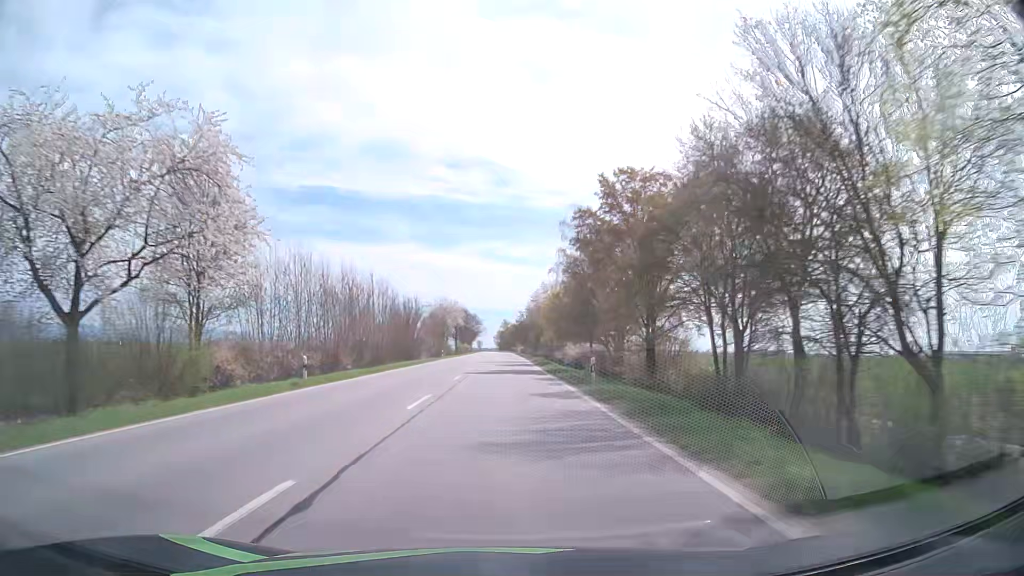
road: primary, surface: asphalt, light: Day
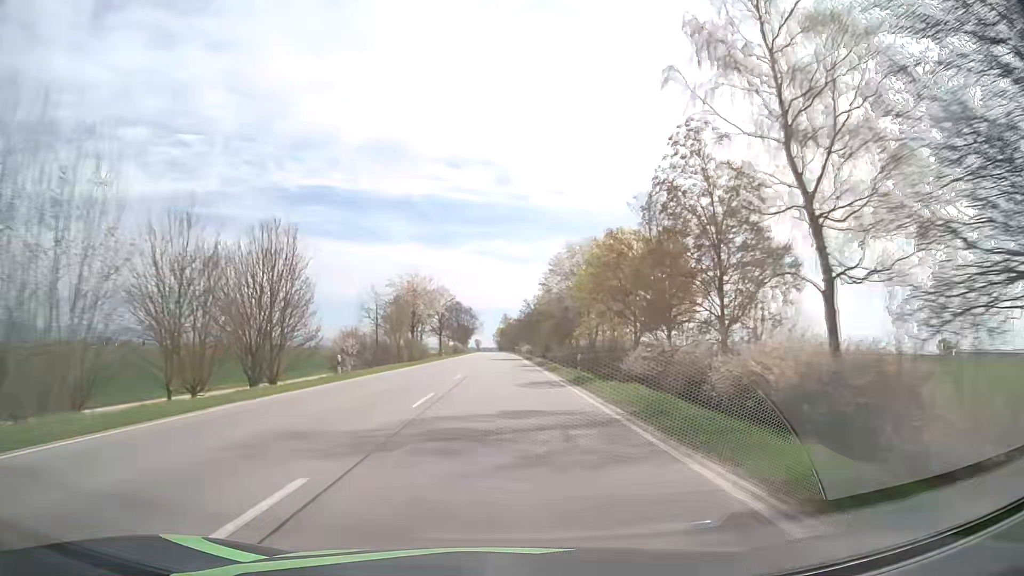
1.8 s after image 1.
(-0.1, +48.0) m; 0°
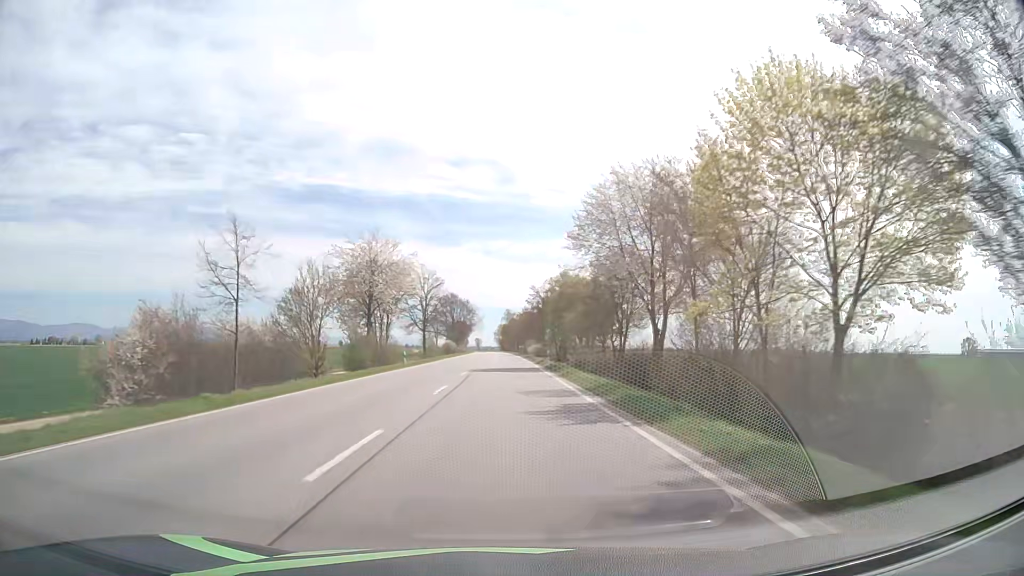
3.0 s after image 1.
(-0.3, +32.1) m; -1°
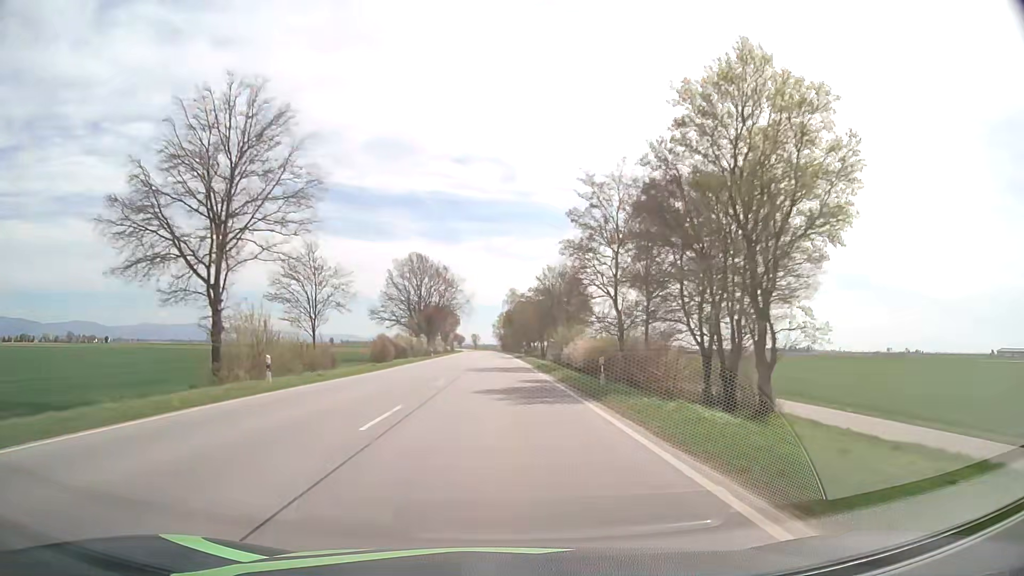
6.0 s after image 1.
(0.0, +80.6) m; 0°
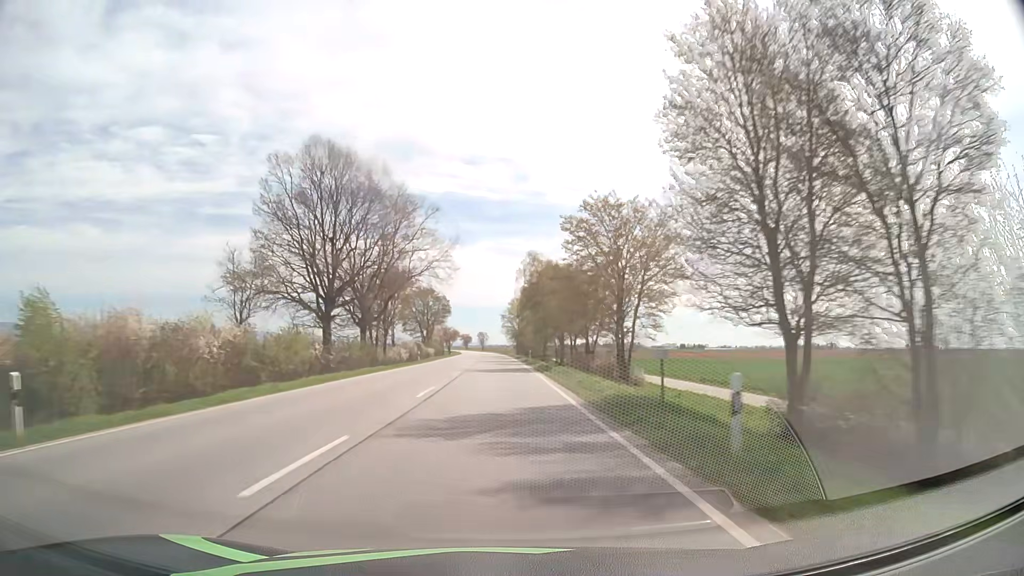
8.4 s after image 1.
(-0.5, +64.9) m; -1°
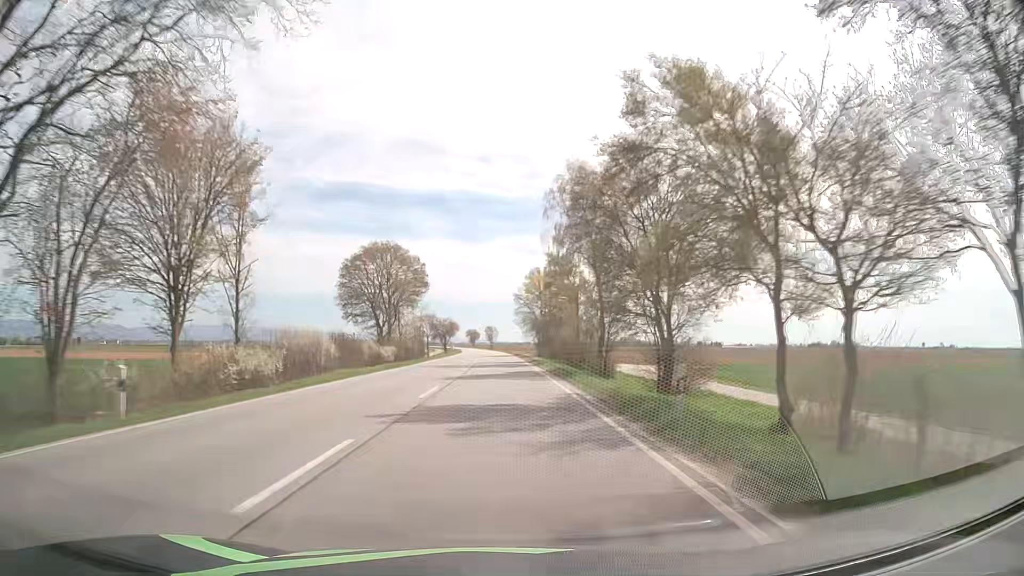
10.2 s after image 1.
(-0.5, +48.9) m; -1°
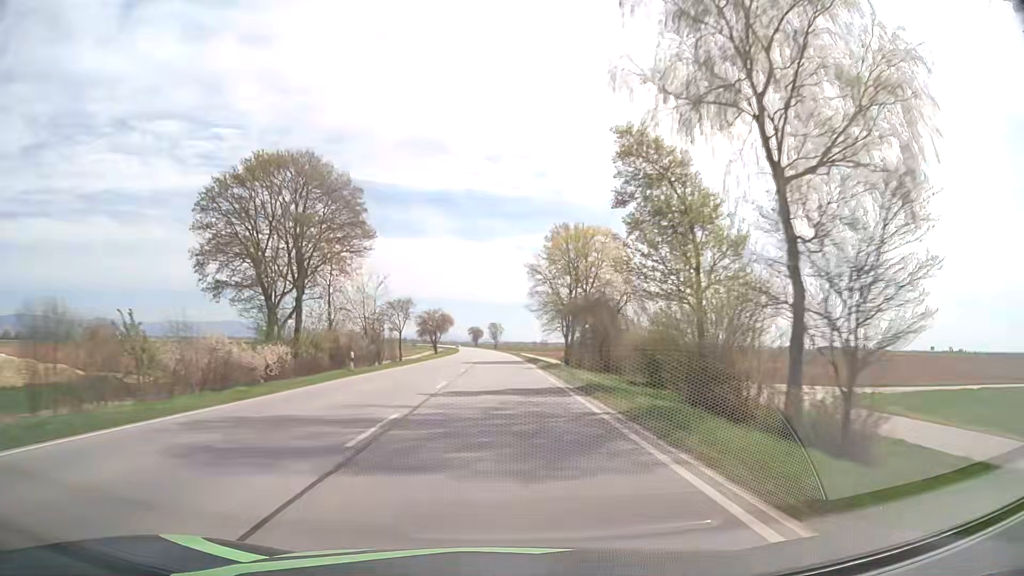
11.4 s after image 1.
(-0.1, +32.6) m; -1°
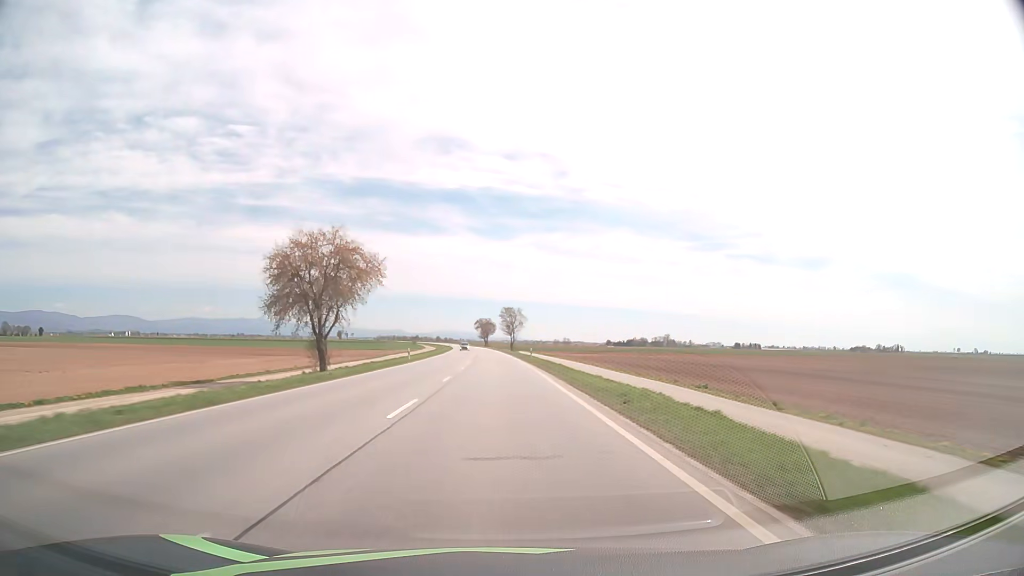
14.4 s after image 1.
(-0.8, +80.6) m; -1°
(0, +10) (0, +20) (0, +30) (0, +40) (-1, +50) (-1, +60) (-1, +70) (-1, +80) (-2, +90) (-2, +100) m
